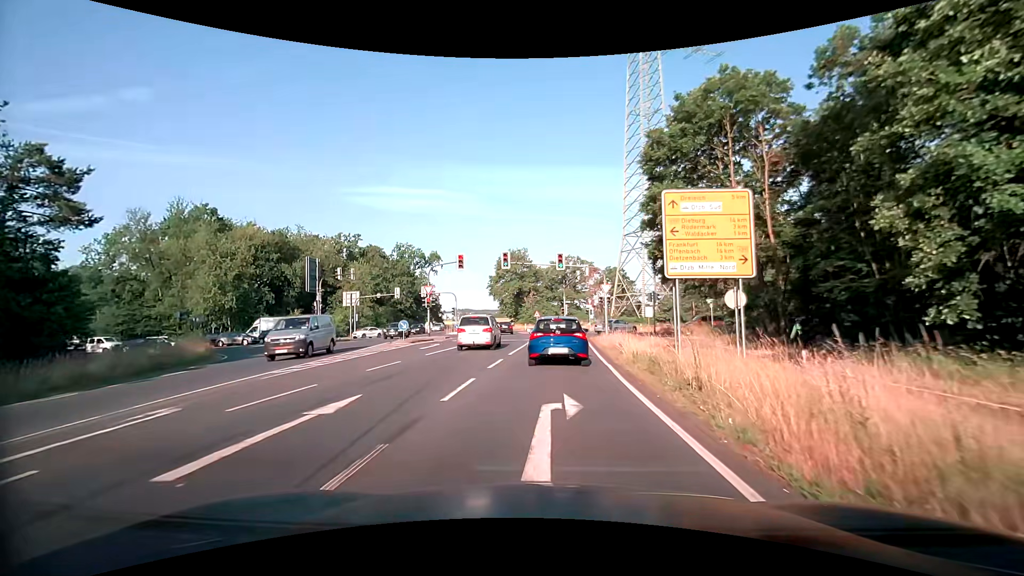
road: secondary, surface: asphalt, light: Day
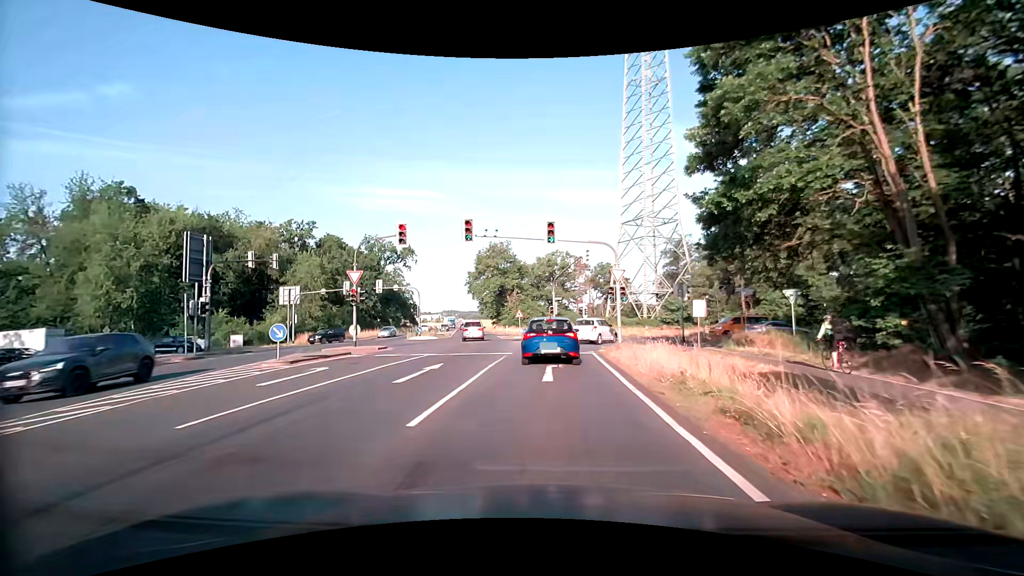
(+0.4, +13.1) m; +2°
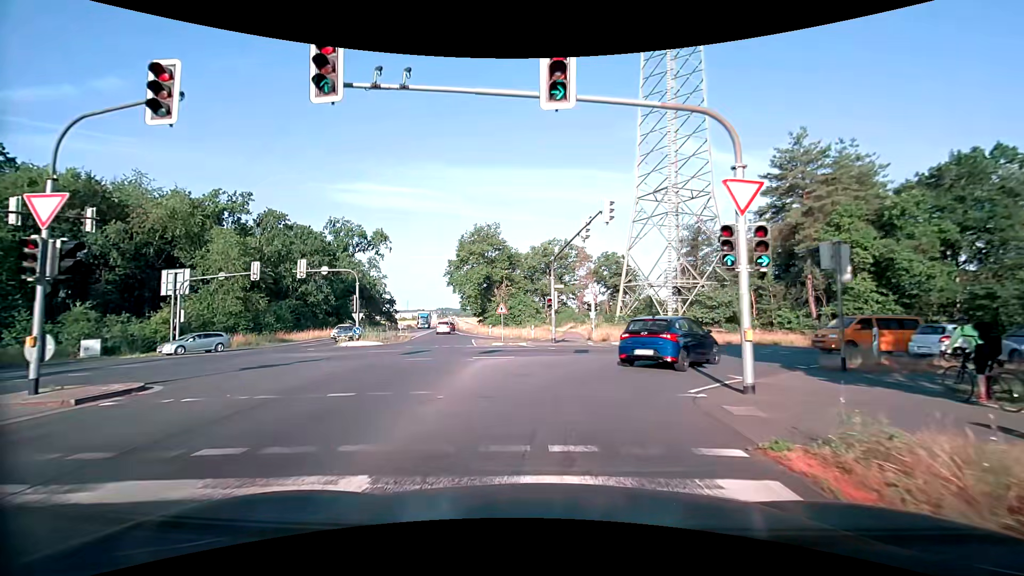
(+0.2, +16.8) m; +1°
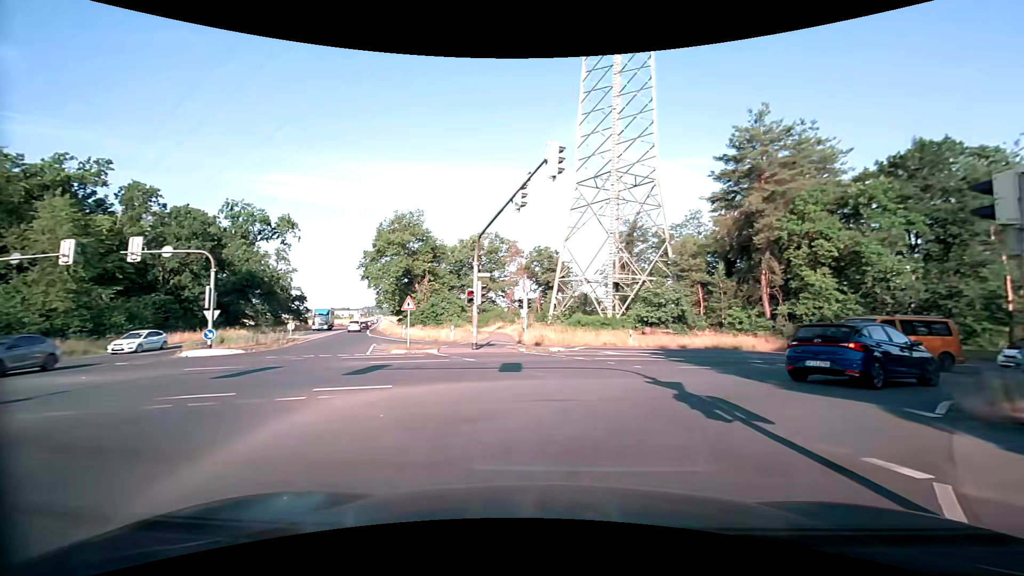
(+0.3, +8.1) m; +7°
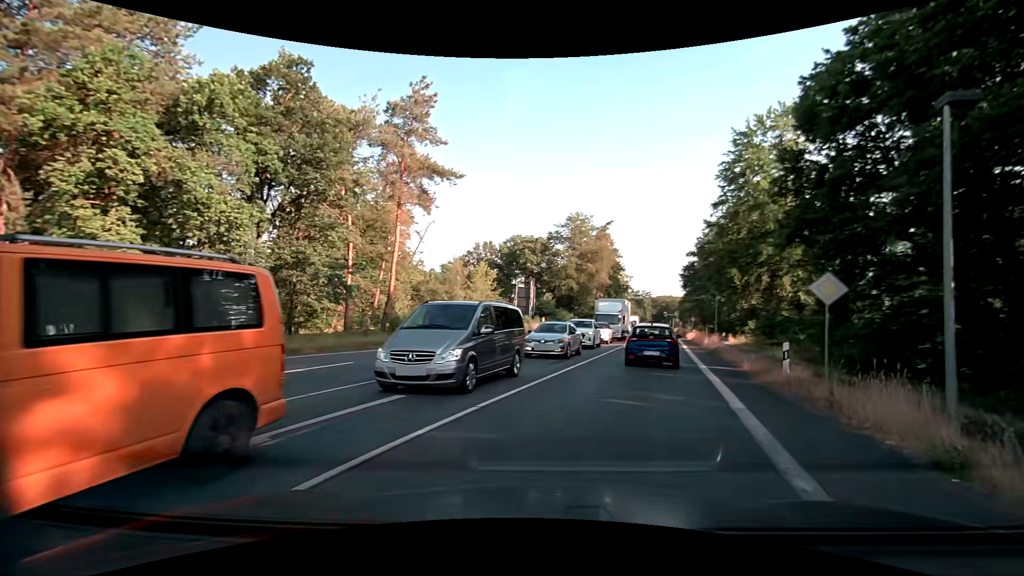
(+9.8, +15.7) m; +63°
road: primary
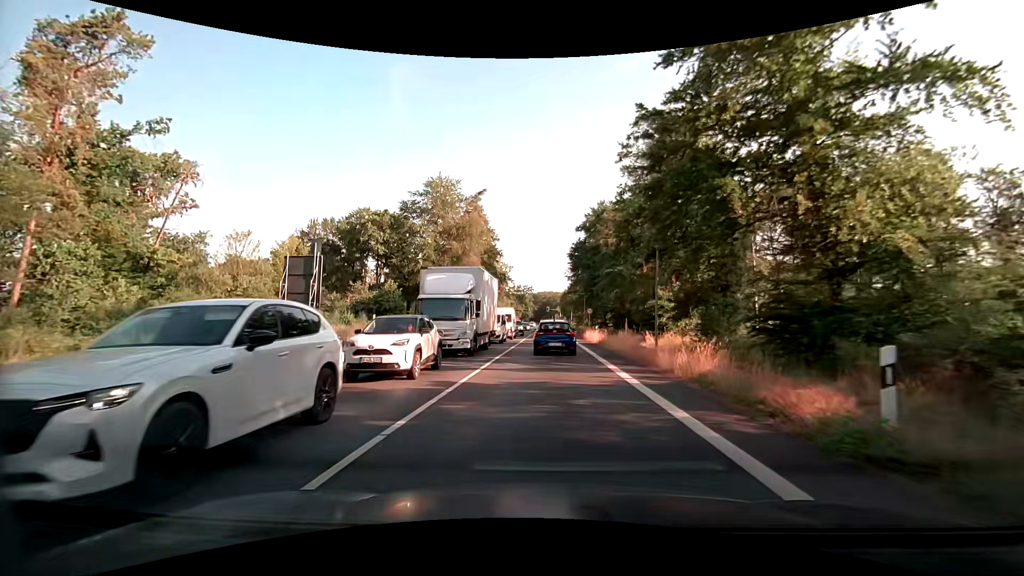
(+4.9, +24.0) m; +14°
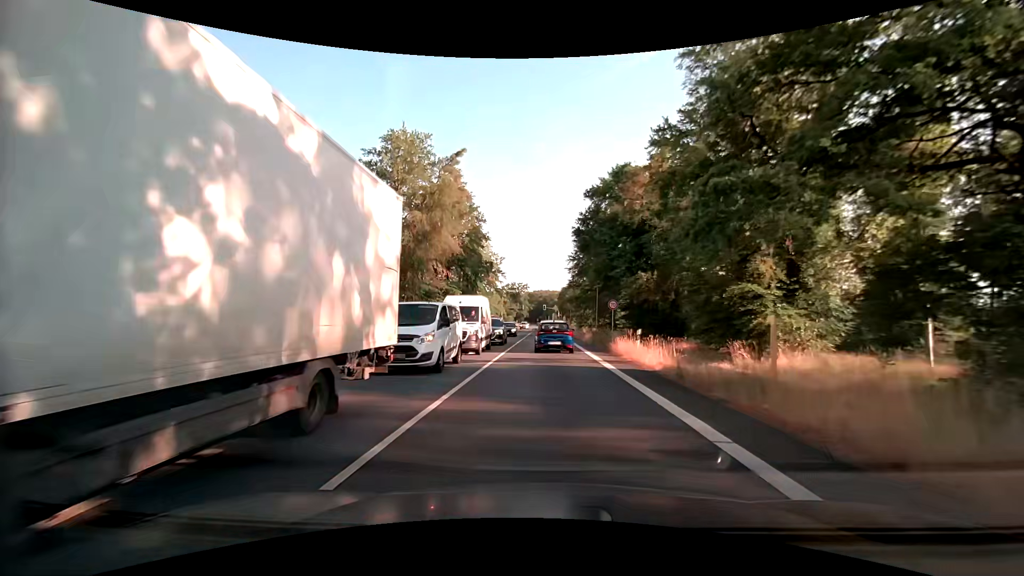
(+0.1, +19.0) m; 0°
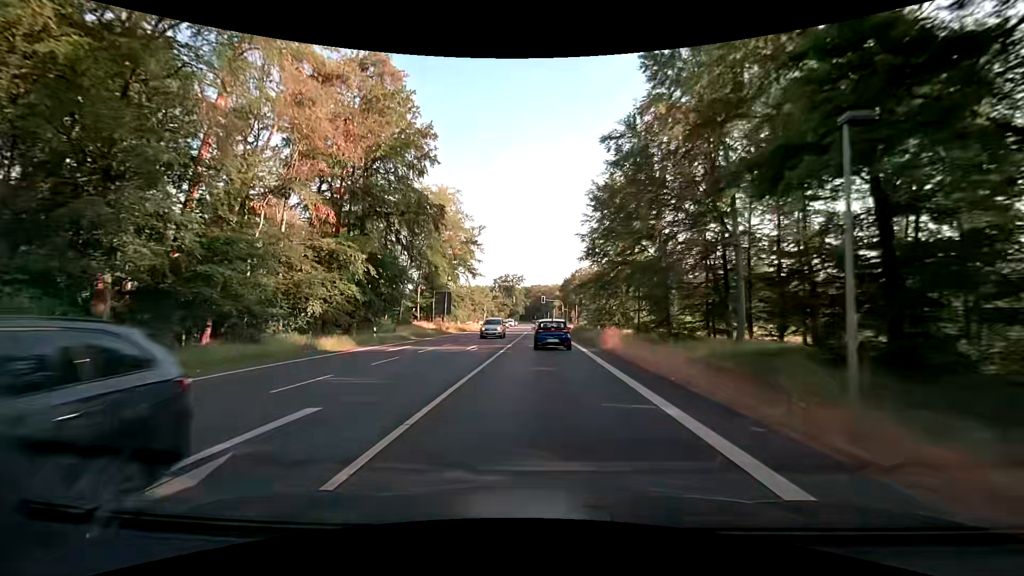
(+0.2, +37.9) m; 0°
(0, +10) (0, +20) (0, +30) (0, +40) (0, +50) (0, +60) (0, +70) (0, +80) (0, +90) (0, +100) m
